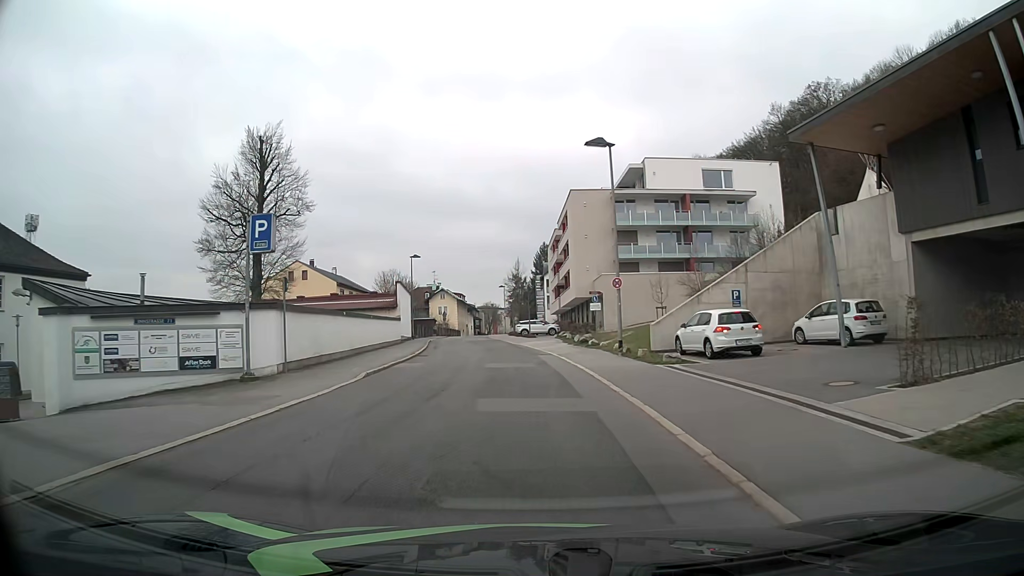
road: residential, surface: asphalt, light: Day
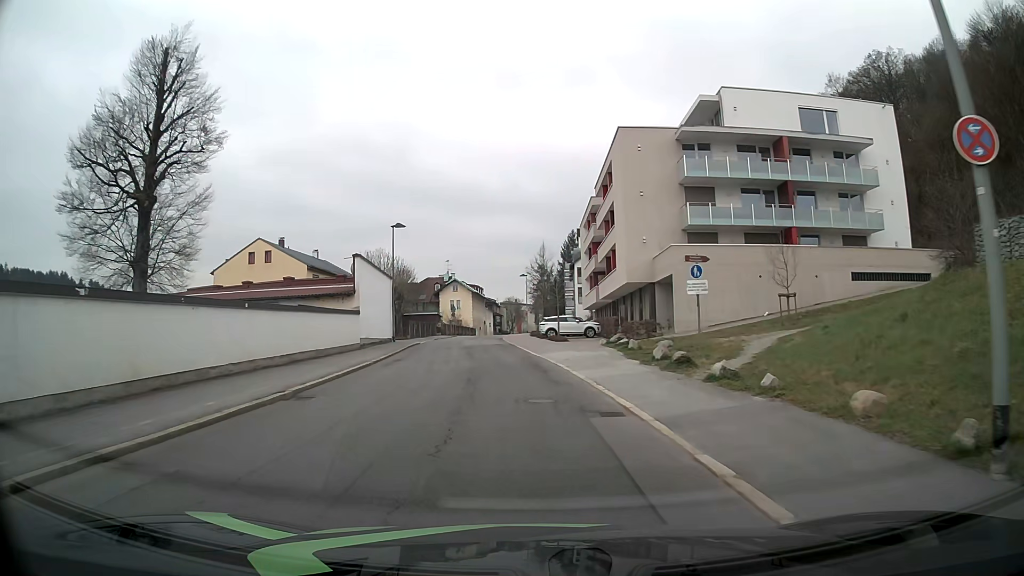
(-0.3, +19.3) m; -3°
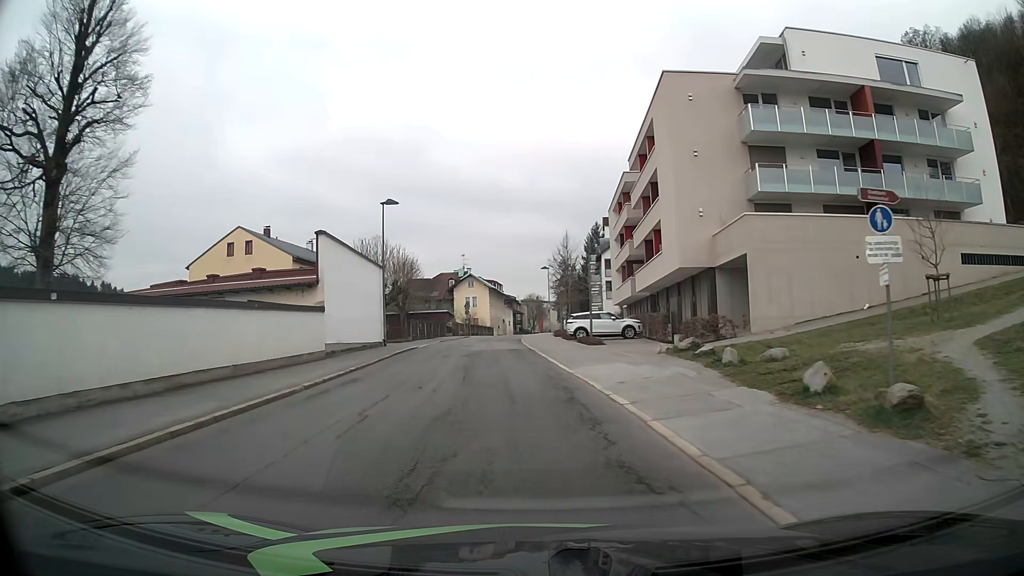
(-0.1, +9.4) m; -2°
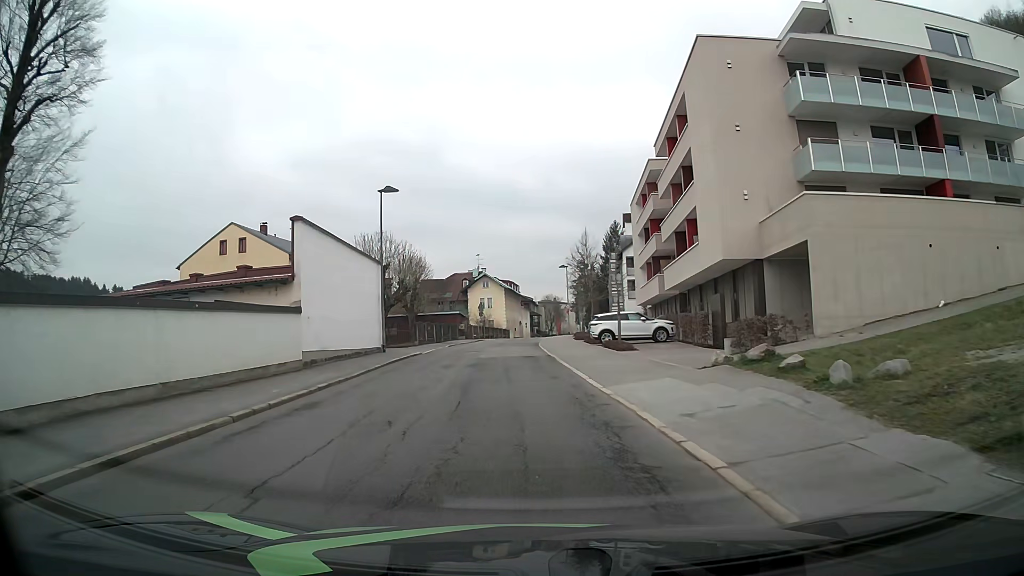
(0.0, +4.6) m; -1°
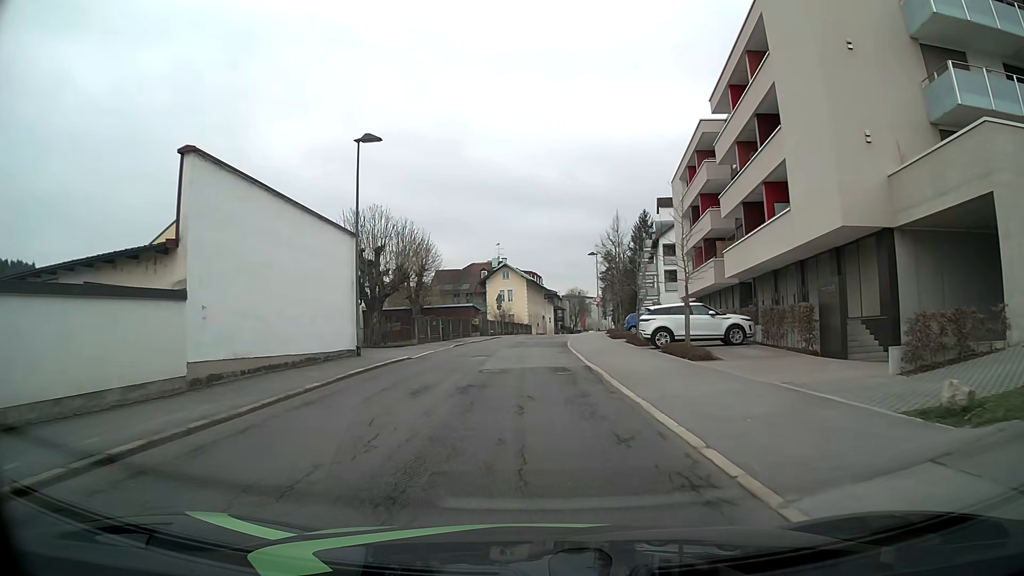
(-0.2, +9.0) m; -3°
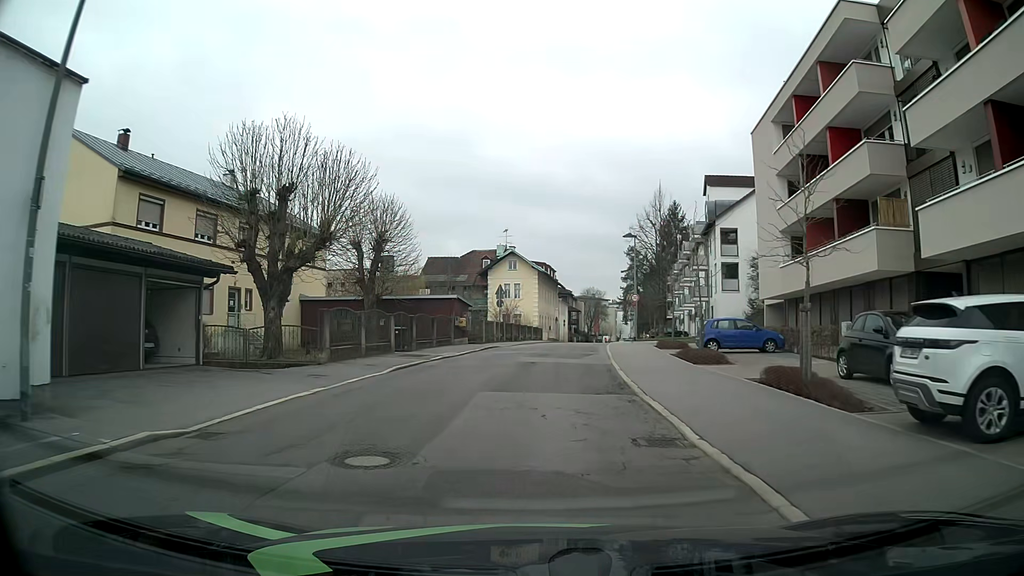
(0.0, +18.1) m; -1°
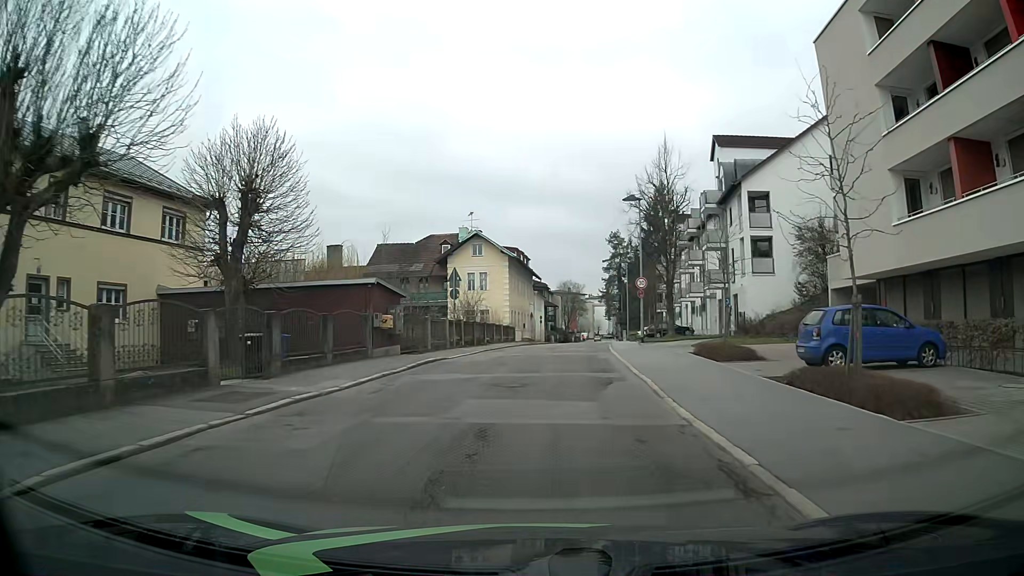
(+0.5, +13.8) m; +4°
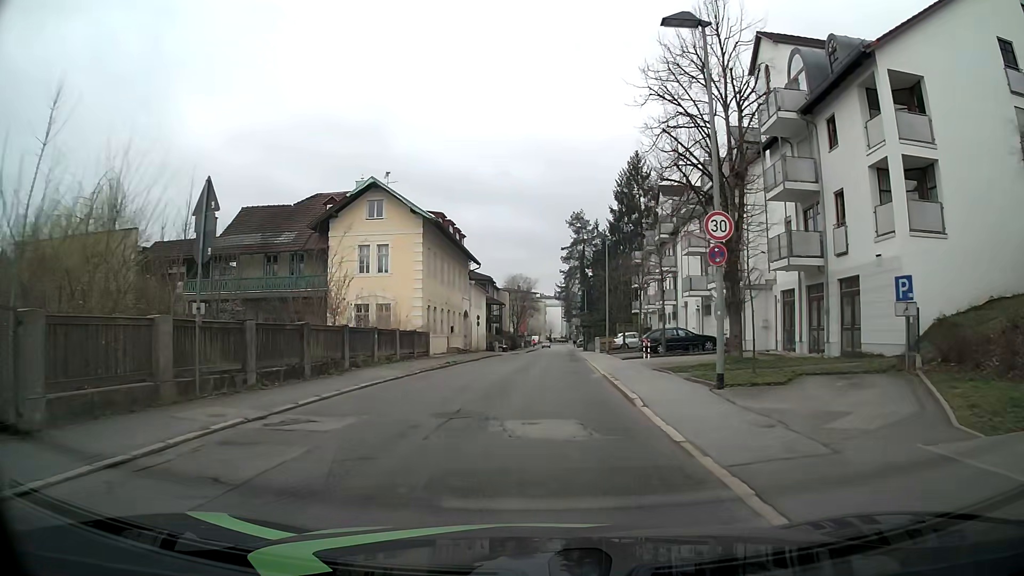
(+0.6, +23.1) m; +3°
(0, +10) (0, +20) (+1, +30) (+1, +40) (+1, +50) (+2, +60) (+2, +70) (+3, +80) (+3, +90) (+3, +100) m
